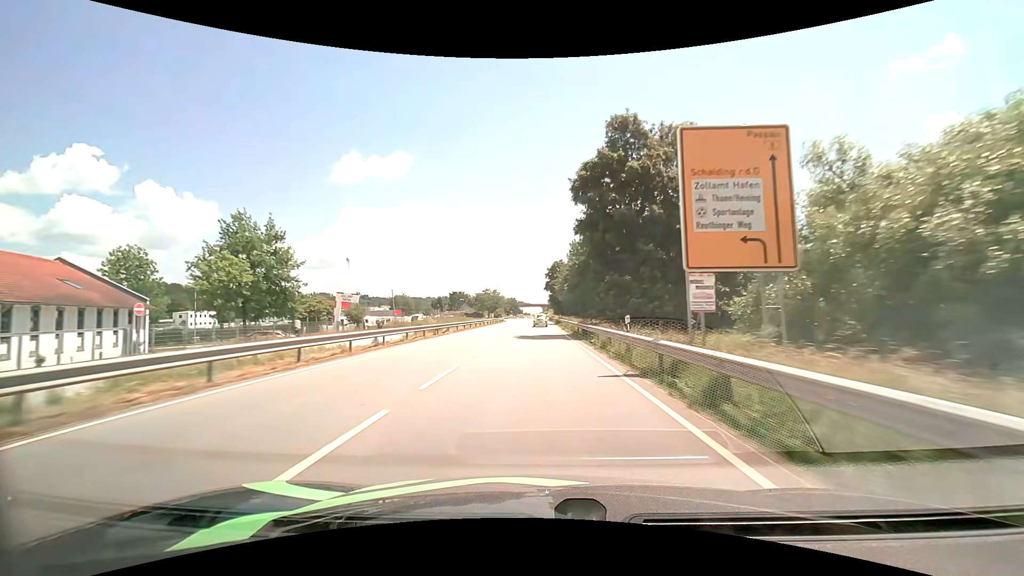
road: primary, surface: asphalt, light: Day
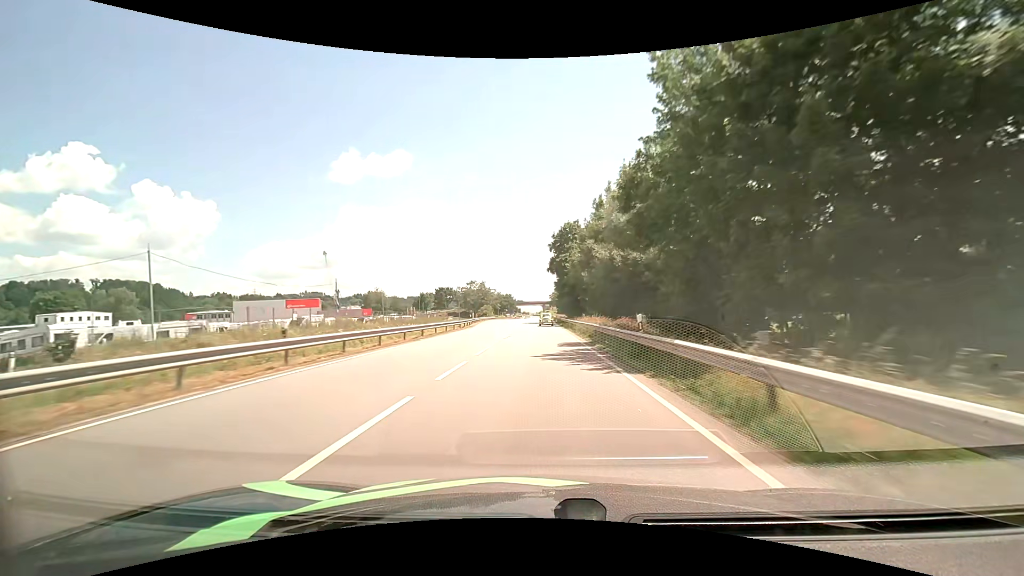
(0.0, +53.3) m; 0°
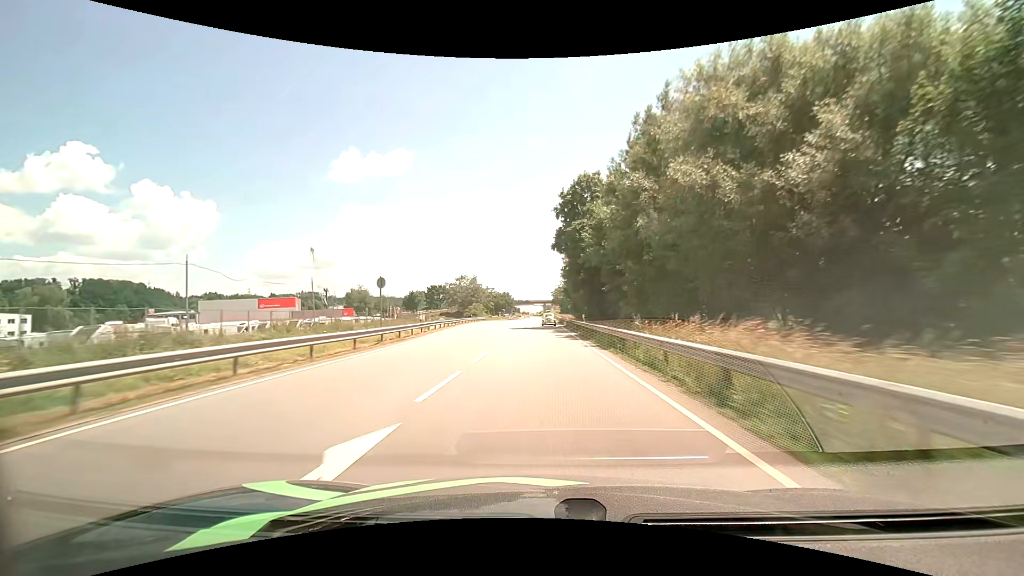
(0.0, +26.2) m; 0°
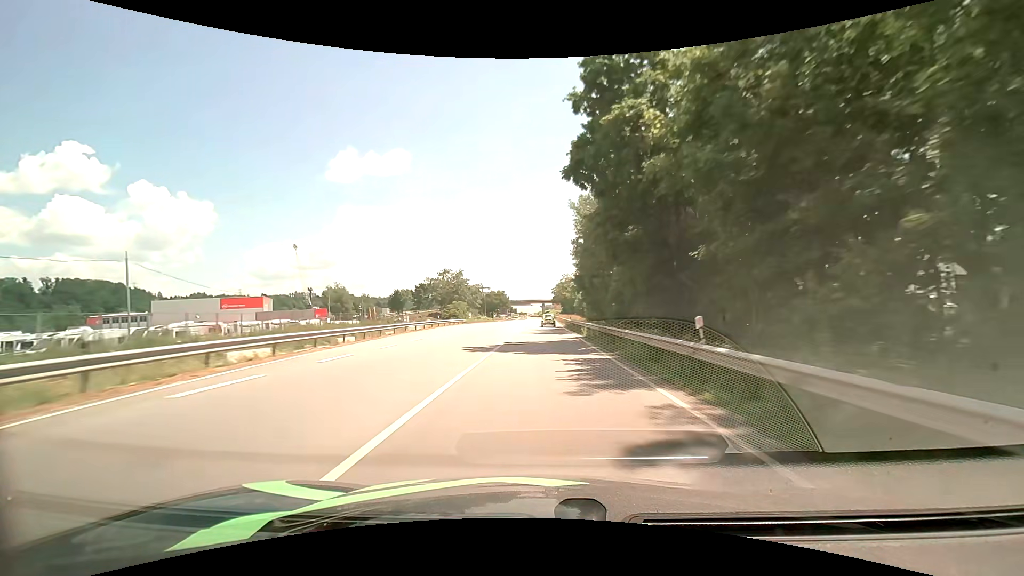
(0.0, +26.4) m; 0°
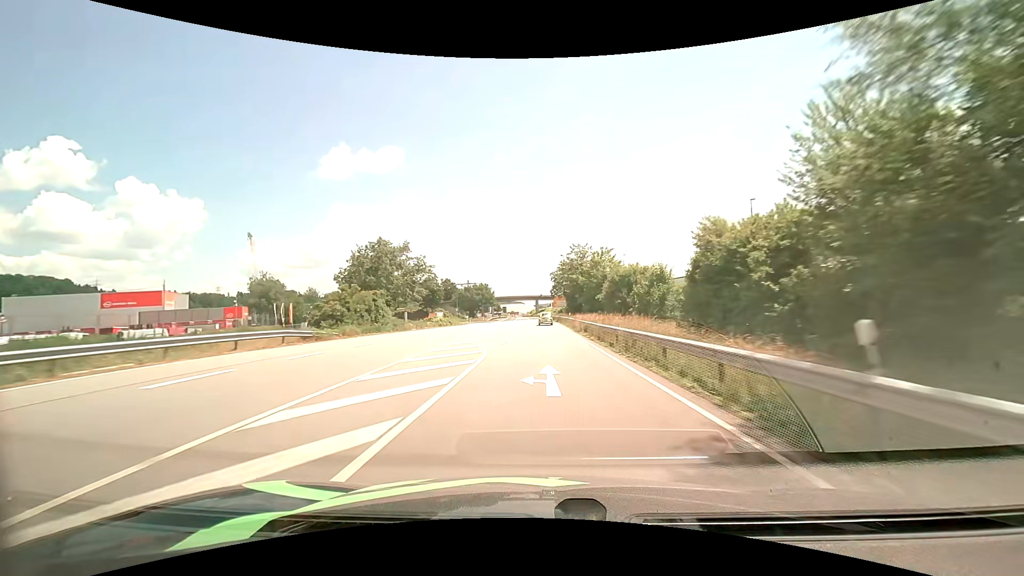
(+0.2, +53.0) m; +1°
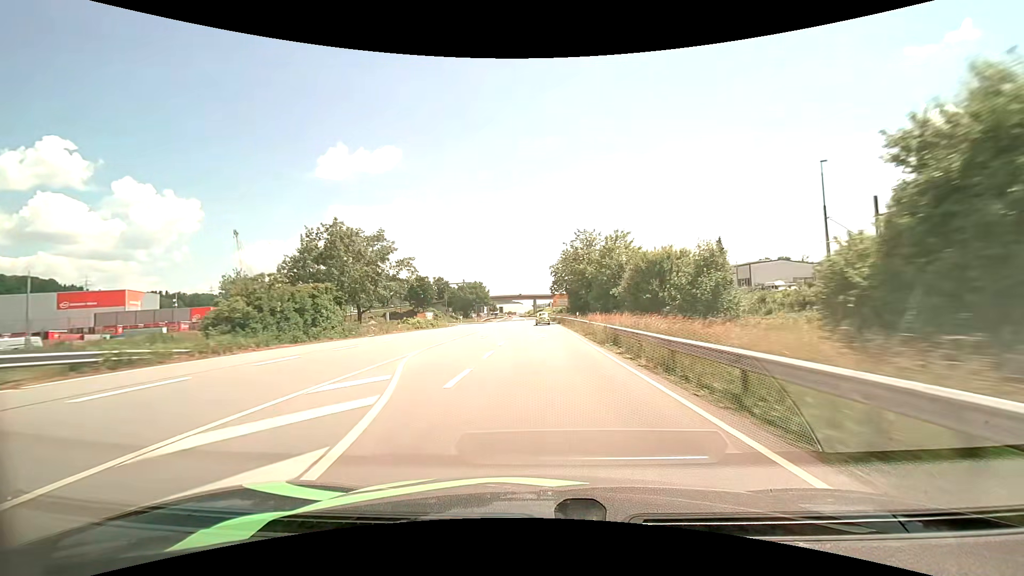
(+0.1, +13.1) m; 0°
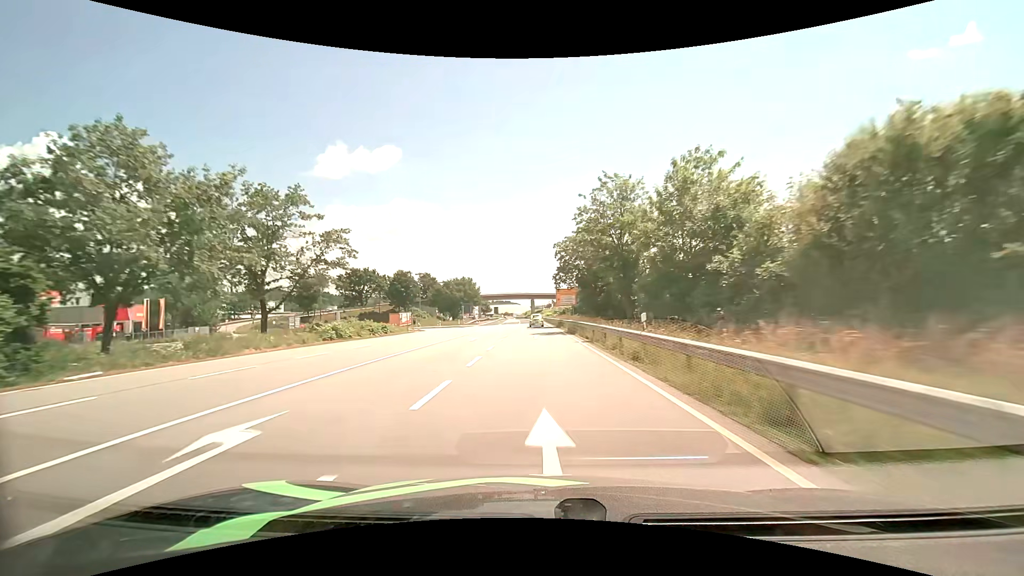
(+0.1, +25.8) m; 0°
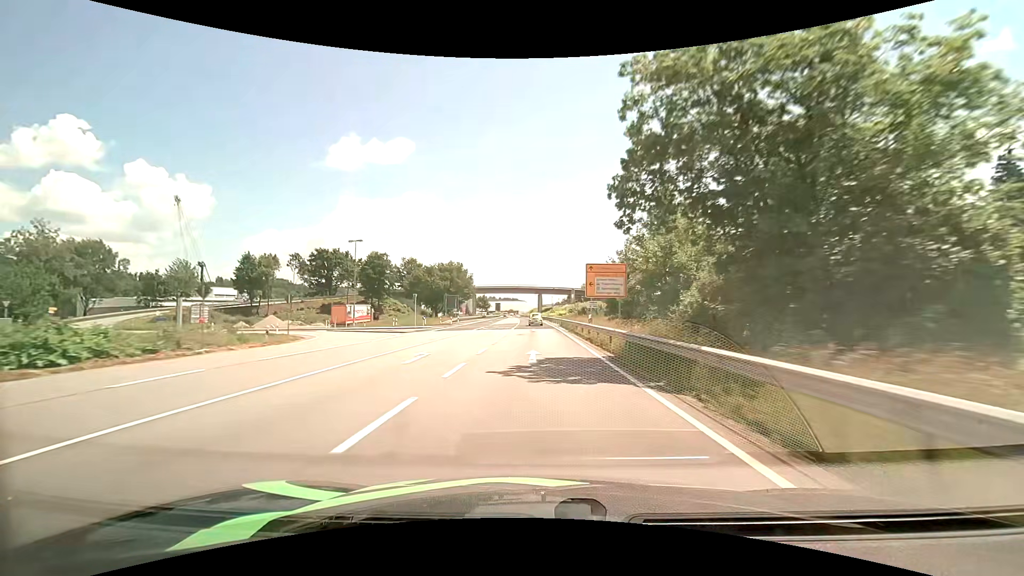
(-0.3, +38.2) m; -1°
(0, +10) (0, +20) (0, +30) (0, +40) (-1, +50) (-1, +60) (-1, +70) (-2, +80) (-2, +90) (-2, +100) m
